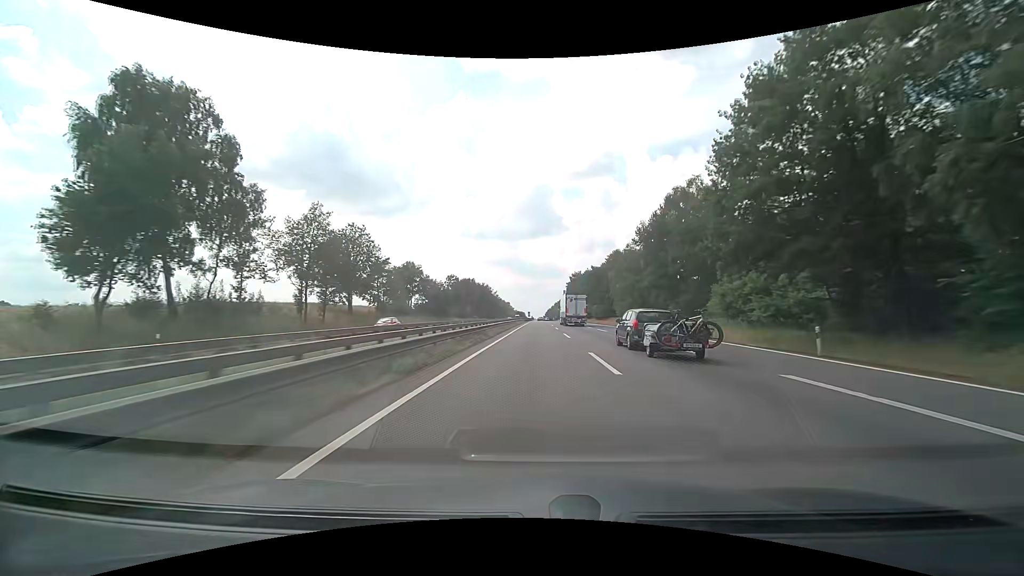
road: motorway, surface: asphalt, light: Day
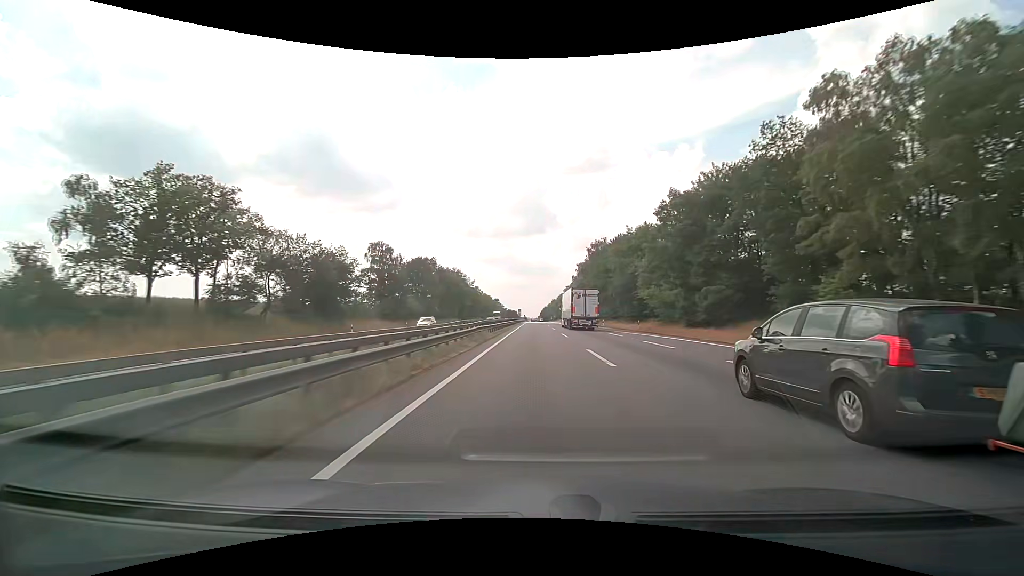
(+0.2, +70.5) m; 0°
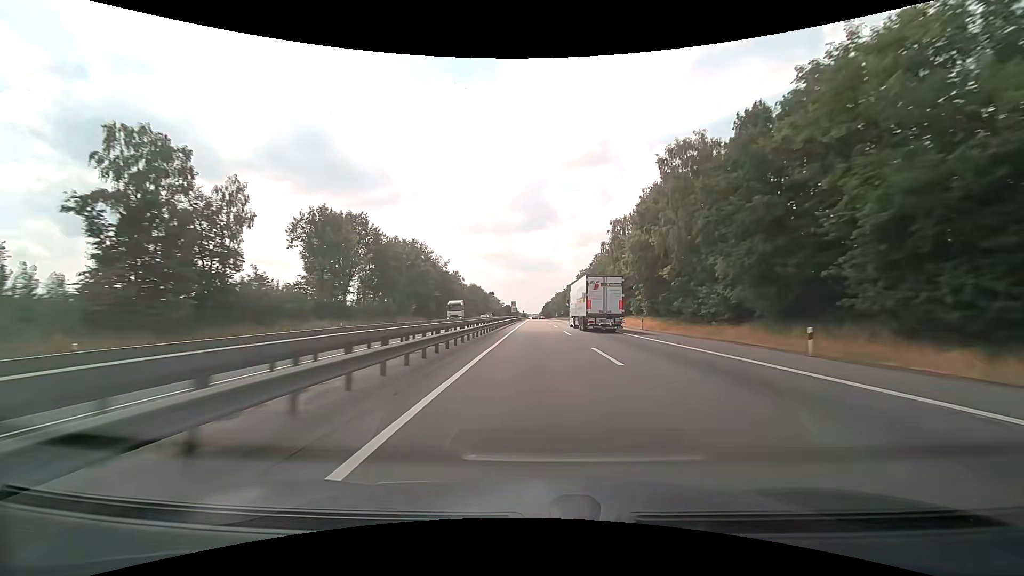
(0.0, +55.0) m; 0°
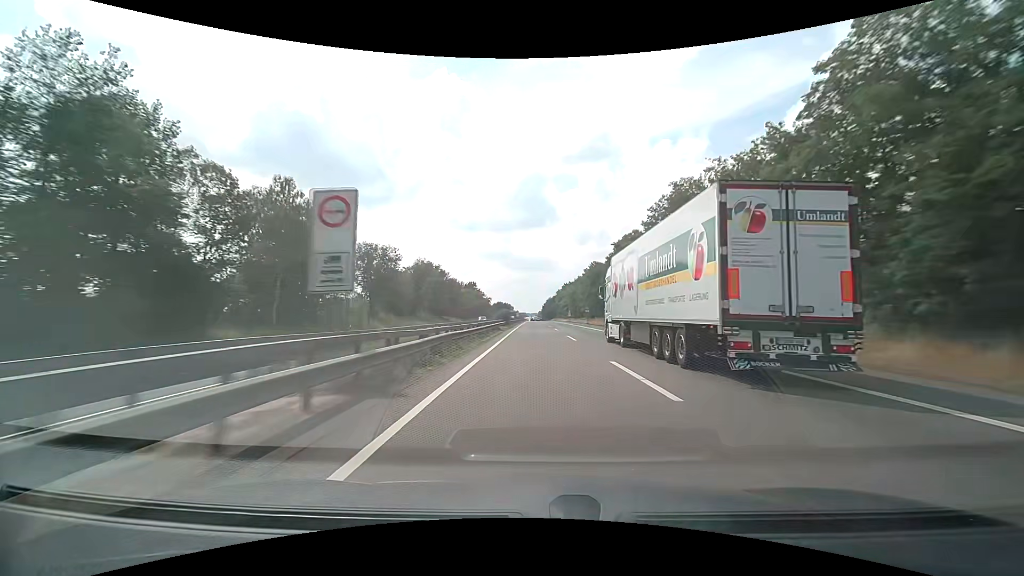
(+0.2, +96.0) m; 0°
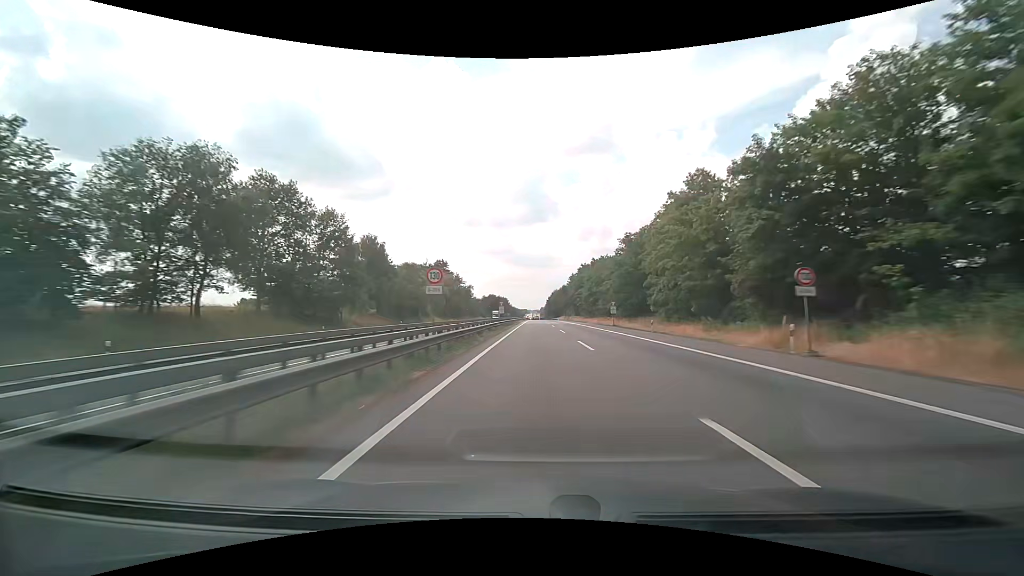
(-0.1, +80.1) m; 0°
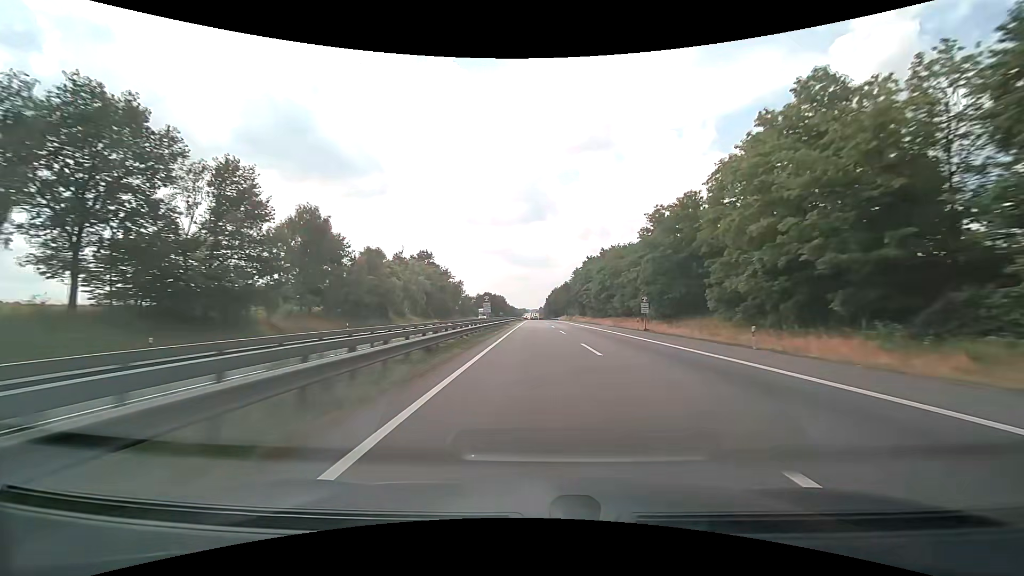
(+0.1, +20.3) m; 0°
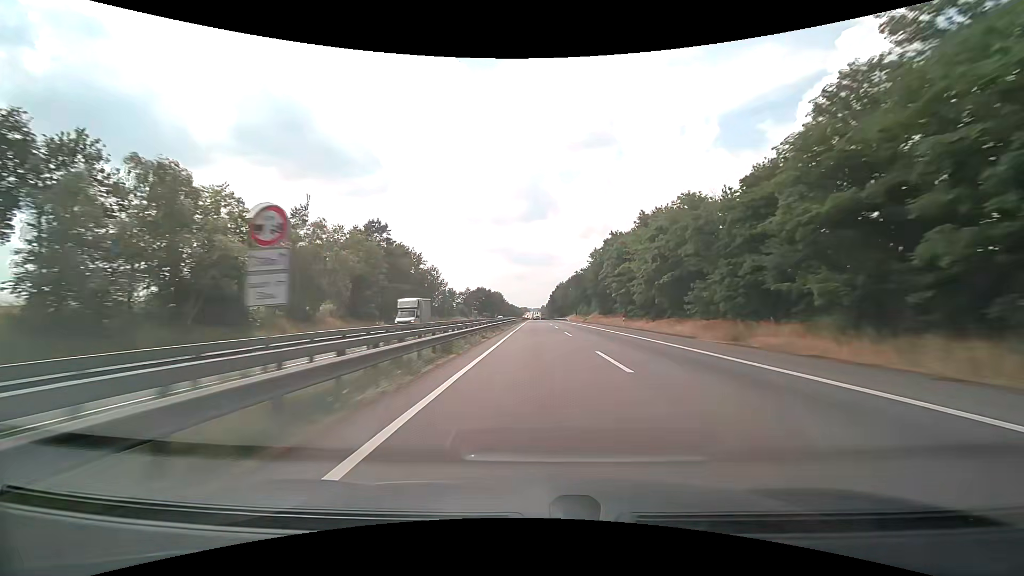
(0.0, +40.9) m; 0°
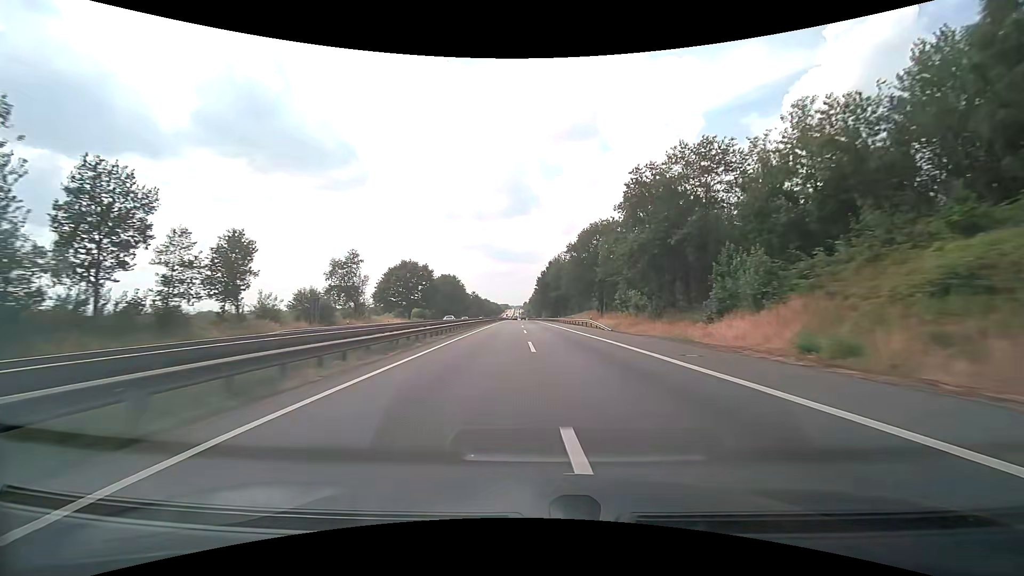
(+1.9, +104.0) m; +2°
(0, +10) (0, +20) (0, +30) (0, +40) (0, +50) (-1, +60) (-1, +70) (-1, +80) (-1, +90) (-2, +100) m
